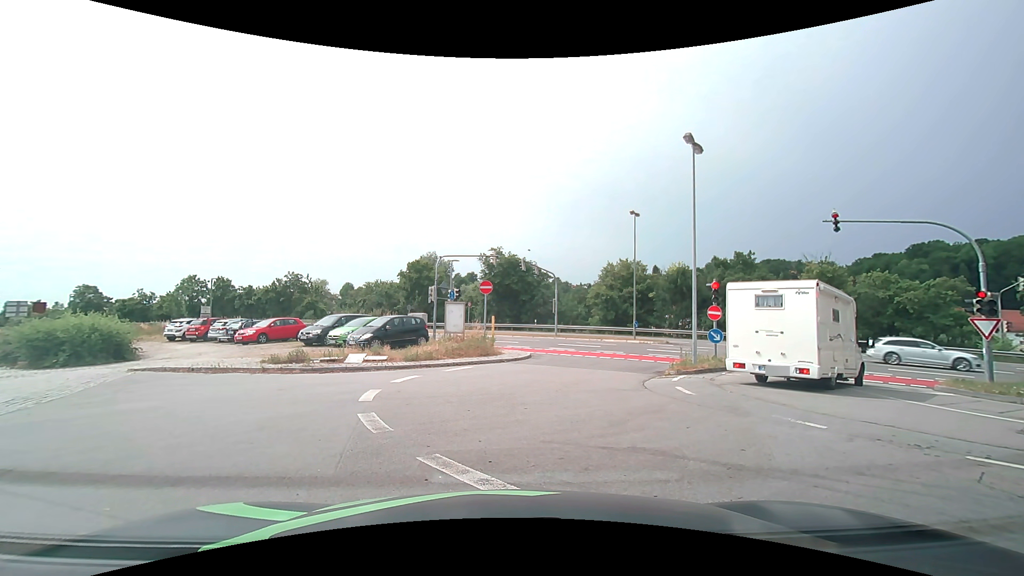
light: Day
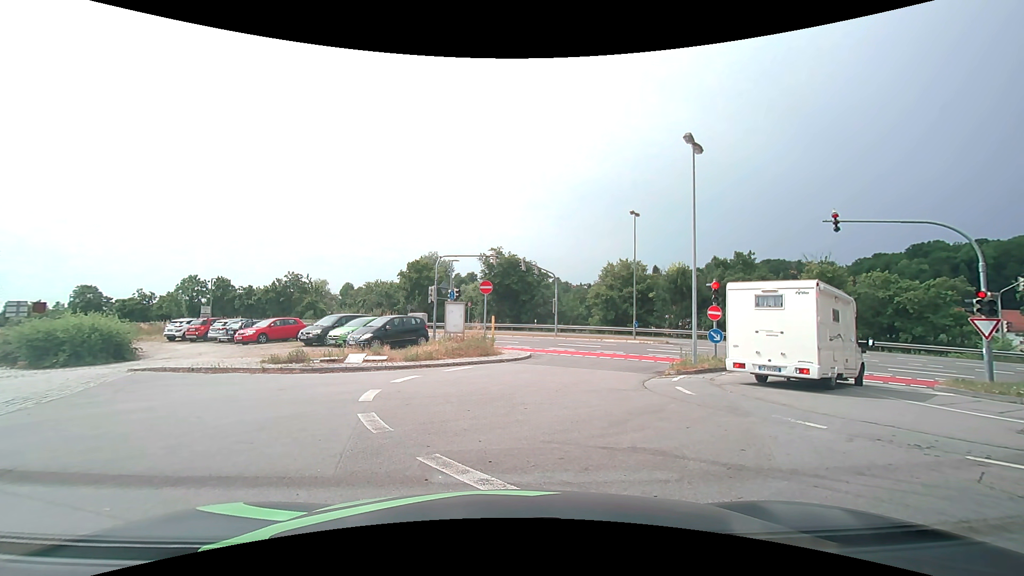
(0.0, 0.0) m; 0°
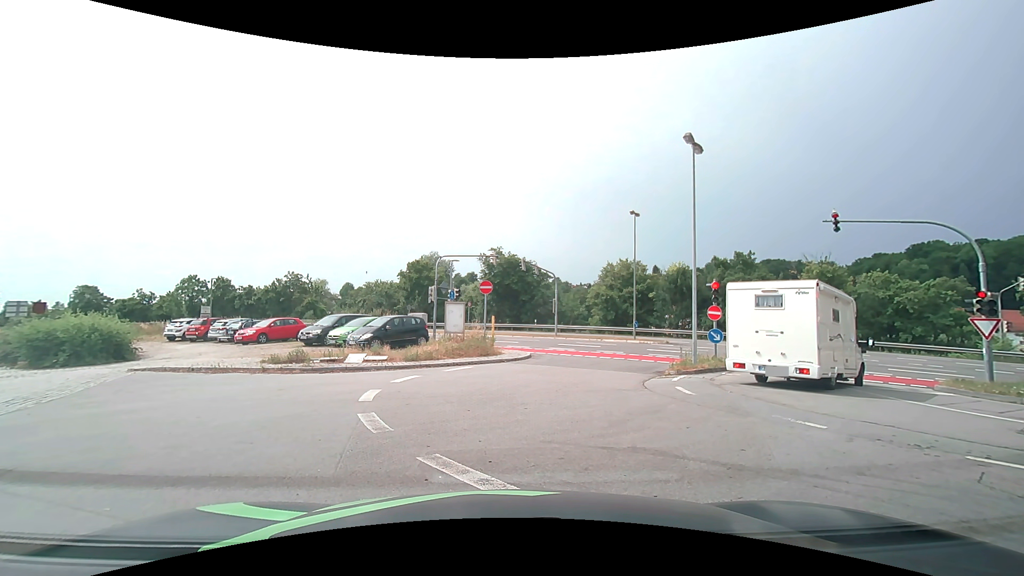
(0.0, 0.0) m; 0°
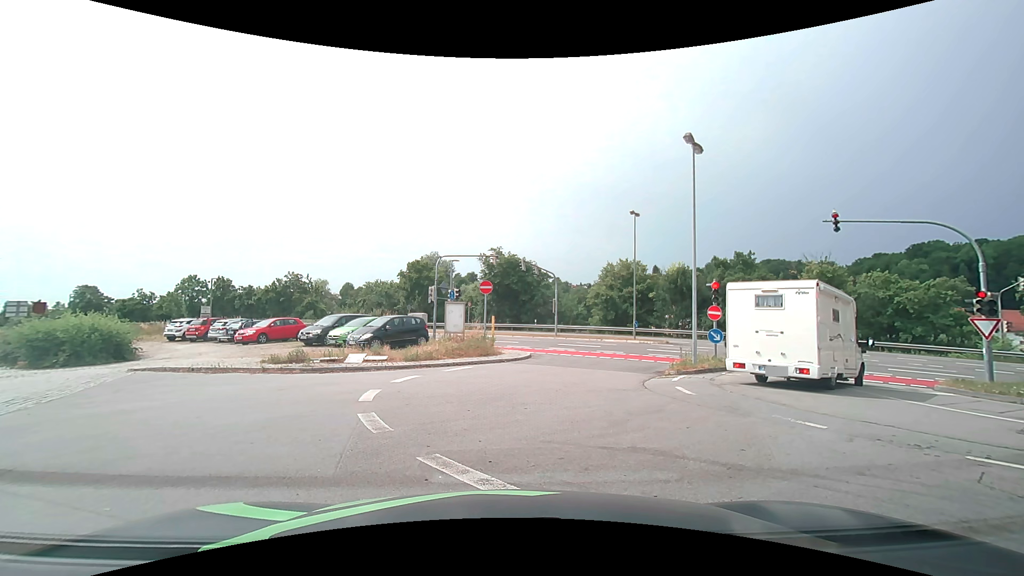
(0.0, 0.0) m; 0°
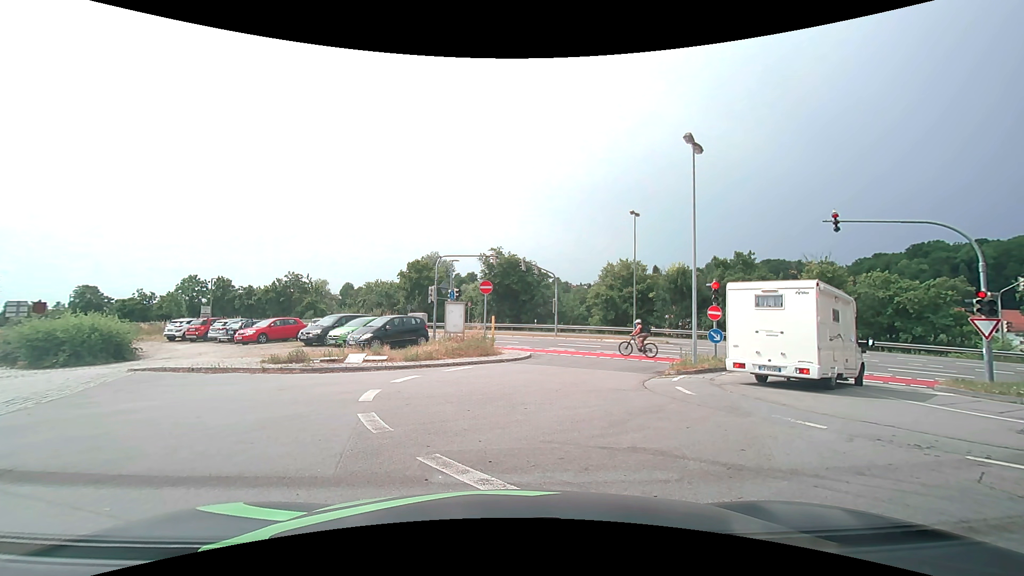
(0.0, 0.0) m; 0°
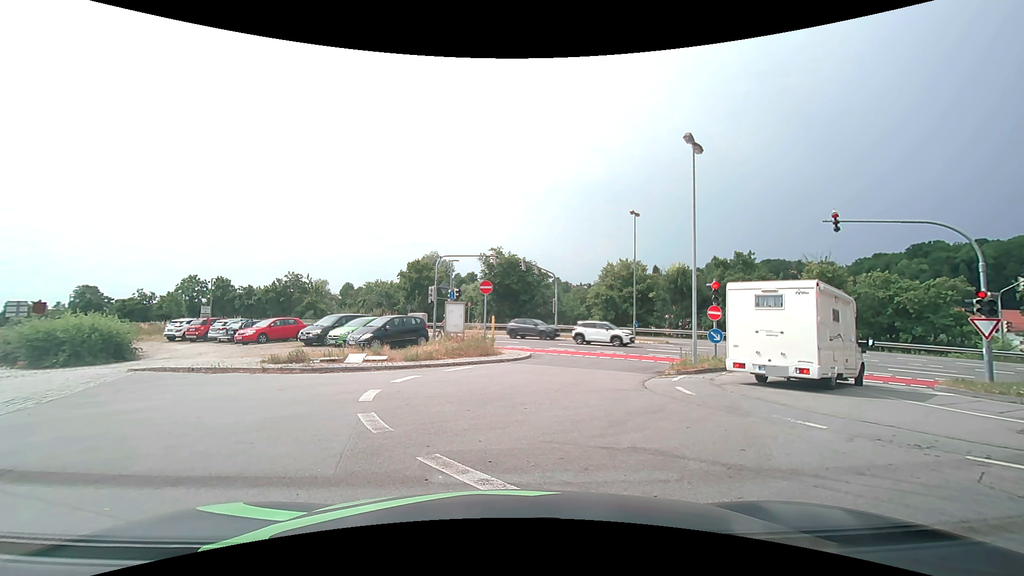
(0.0, 0.0) m; 0°
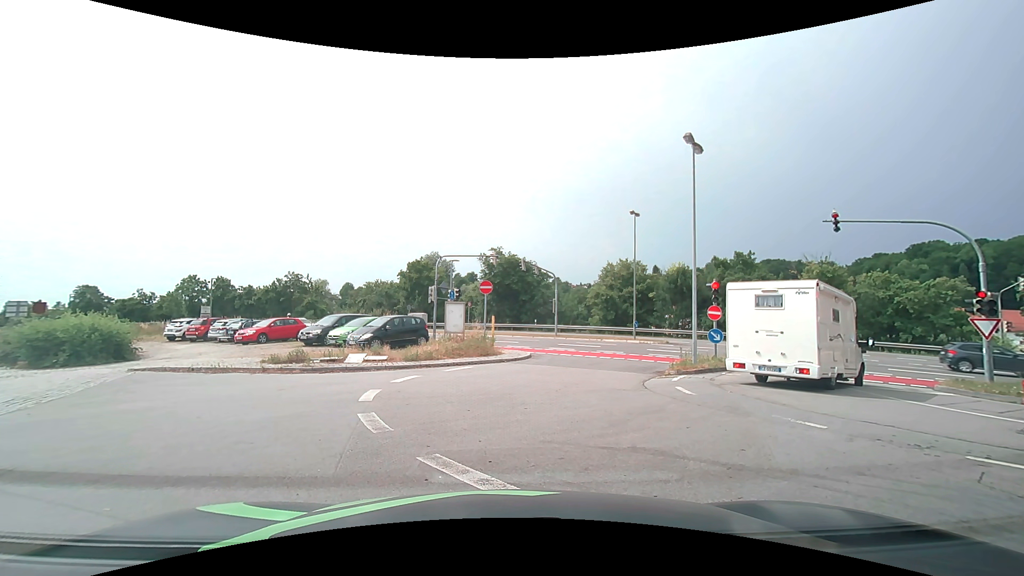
(0.0, 0.0) m; 0°
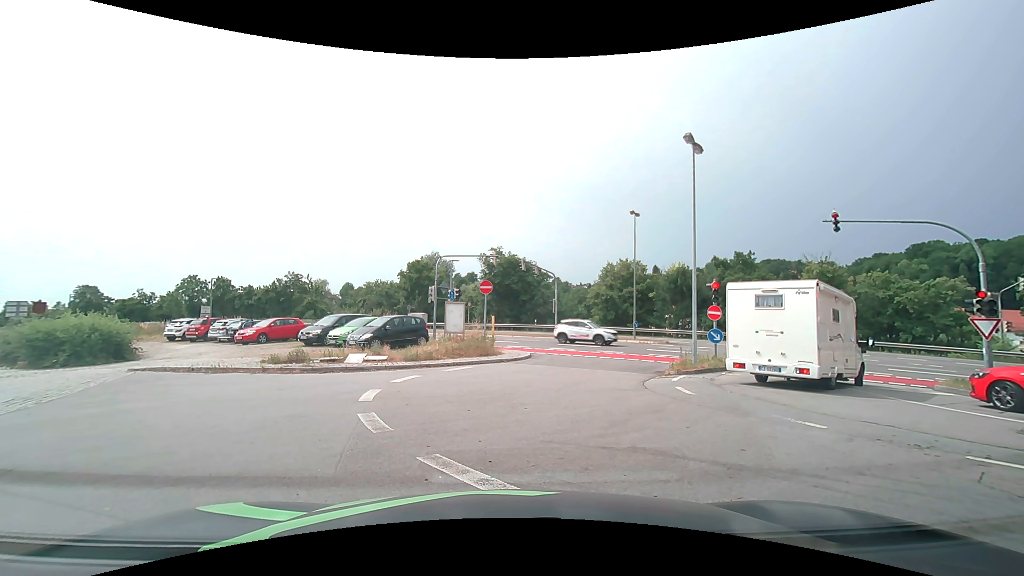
(0.0, 0.0) m; 0°
